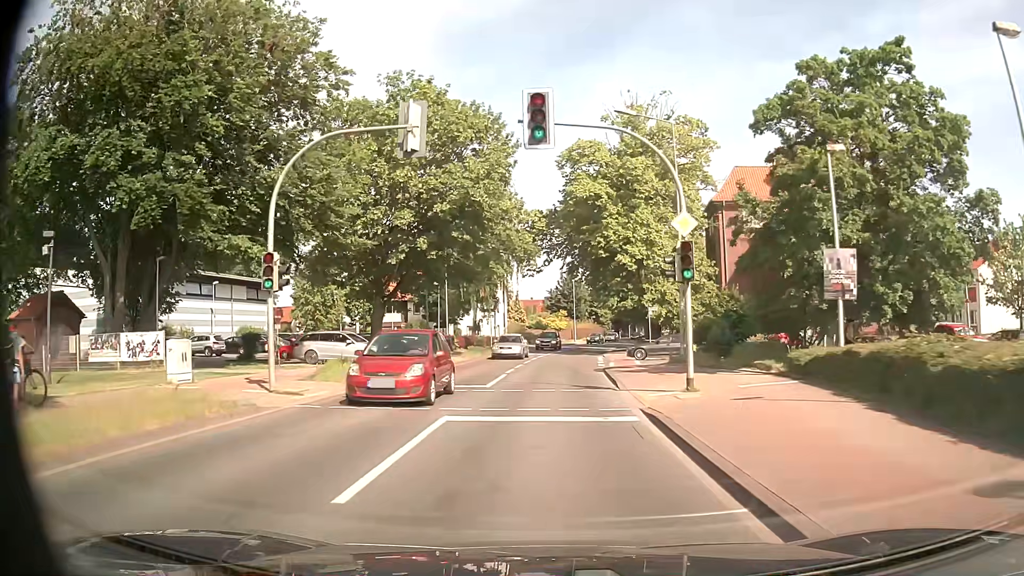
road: secondary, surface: asphalt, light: Day
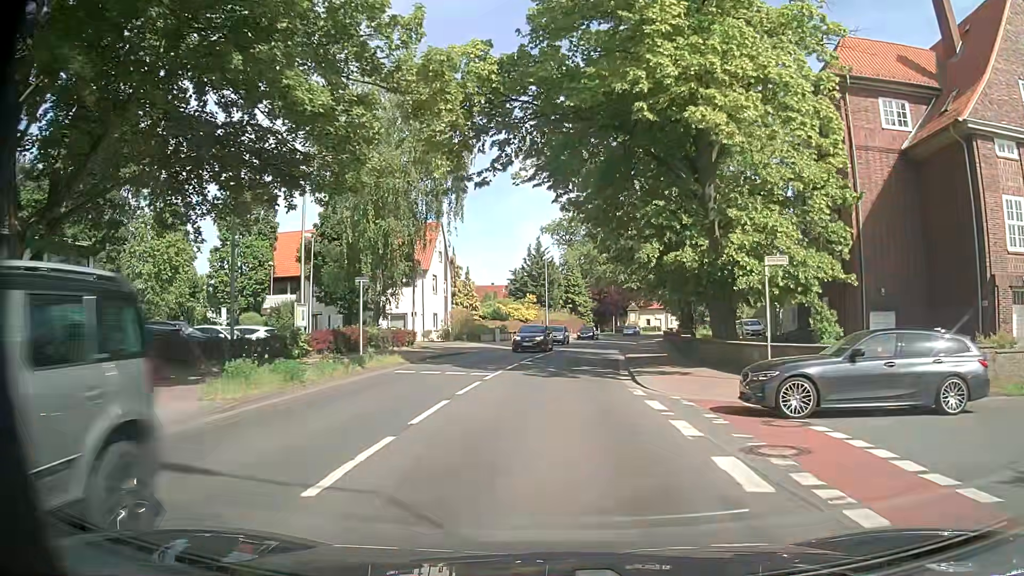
(+0.7, +28.0) m; +3°
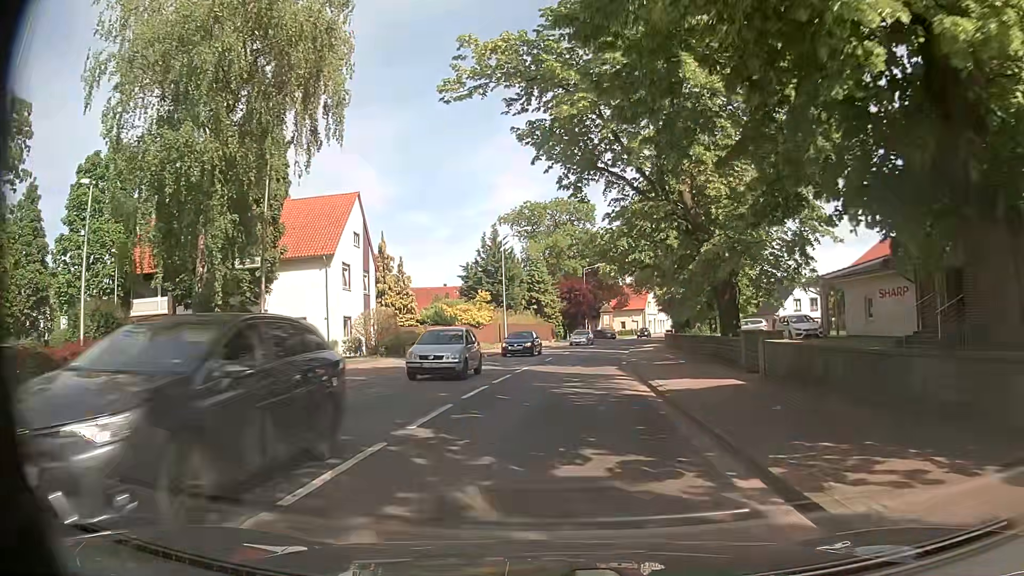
(+0.4, +16.9) m; +2°
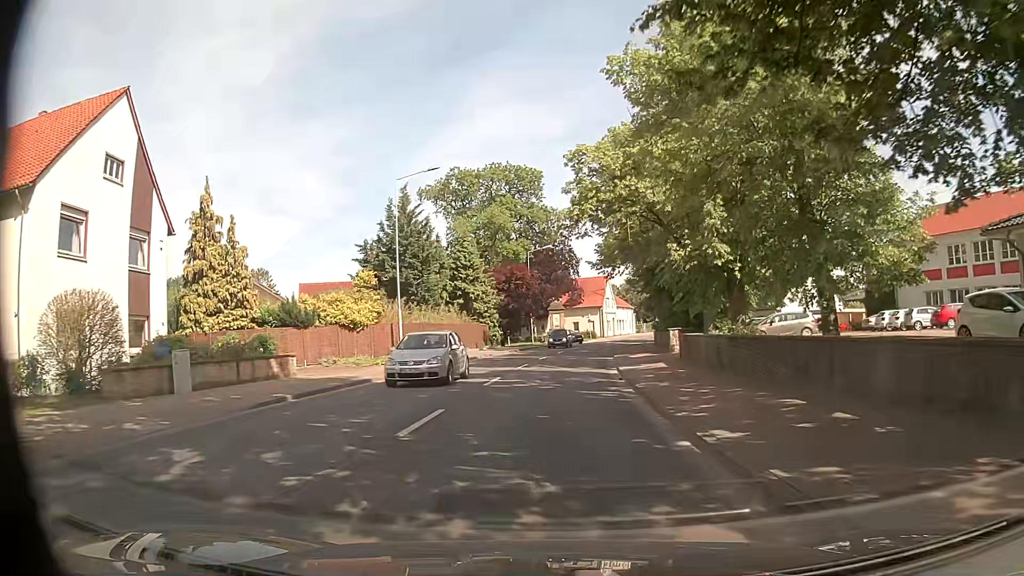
(+1.3, +22.4) m; +4°
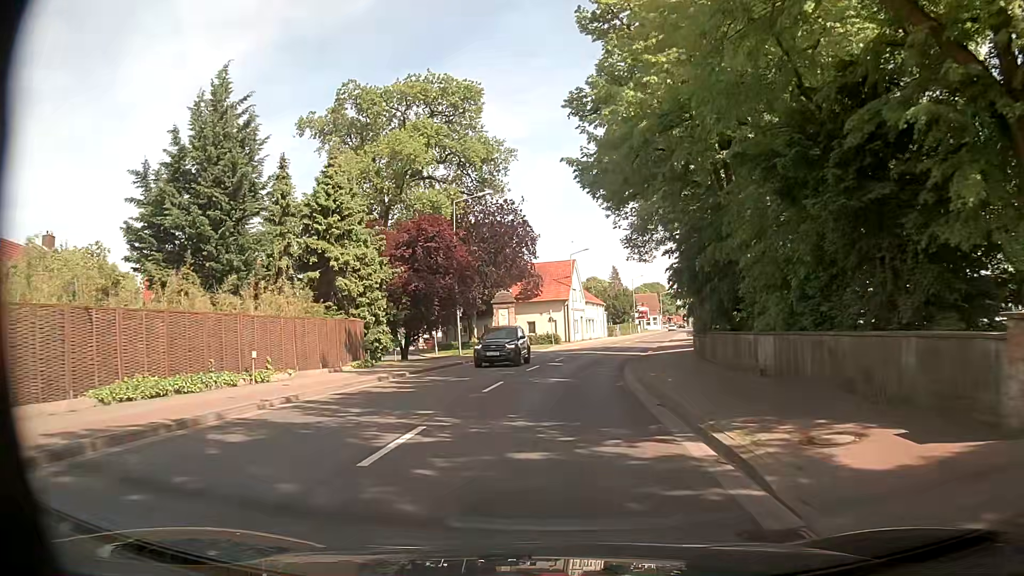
(+1.4, +27.9) m; +6°
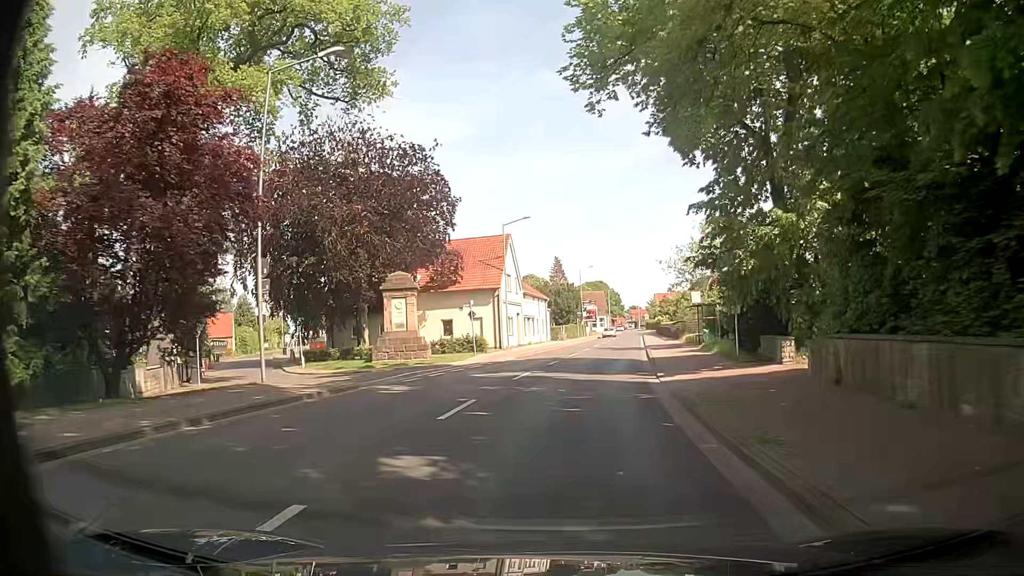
(+0.6, +22.3) m; +4°
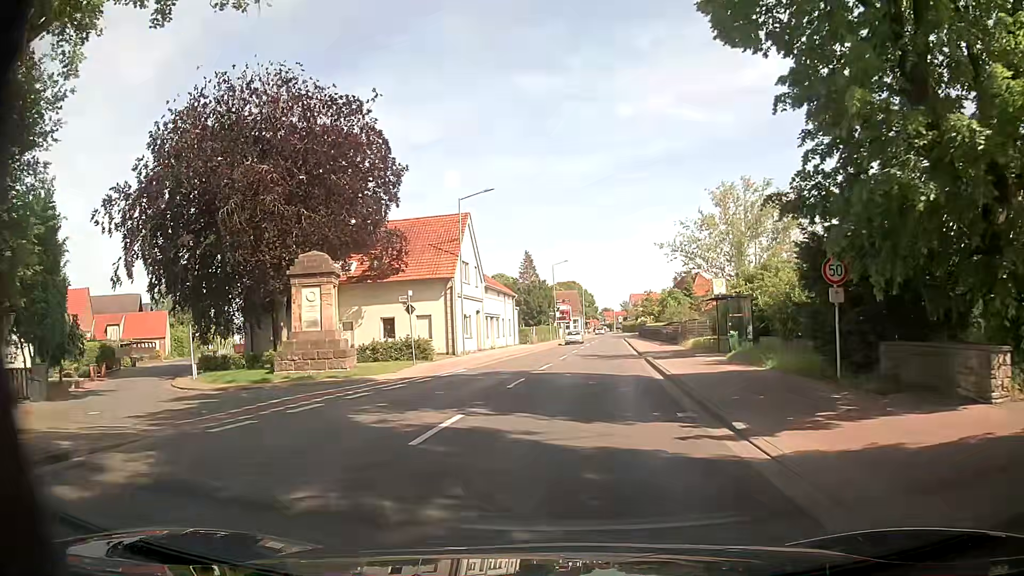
(+0.3, +11.2) m; +3°
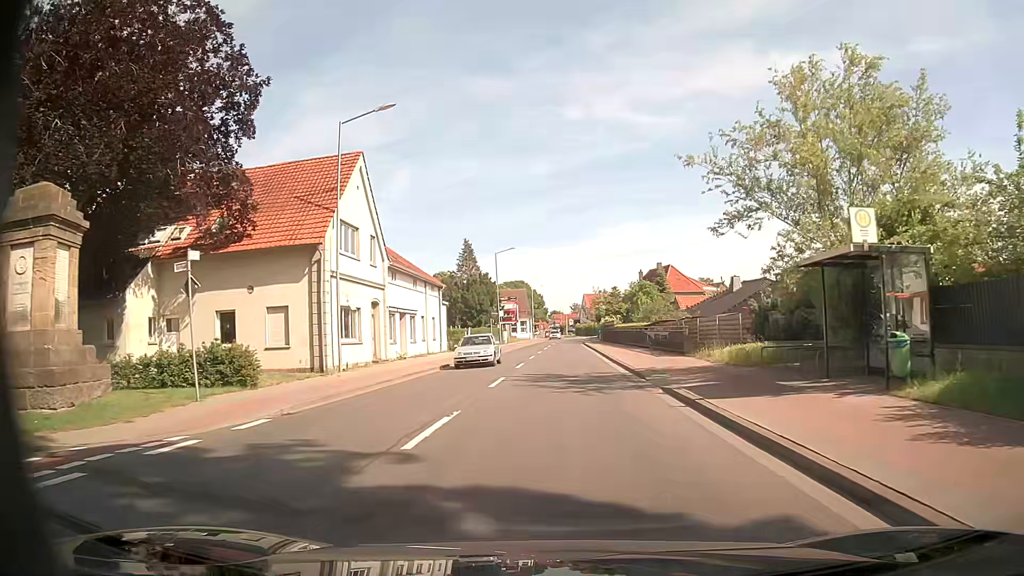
(+0.6, +16.7) m; +4°
(0, +10) (0, +20) (+1, +30) (+1, +40) (+2, +50) (+2, +60) (+2, +70) (+3, +80) (+4, +90) (+4, +100) m
